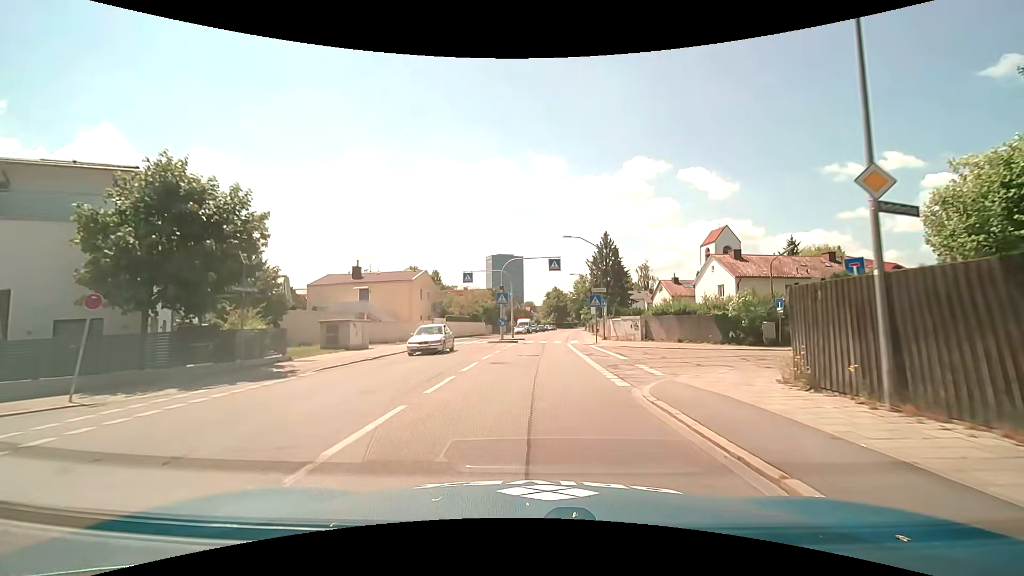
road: secondary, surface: asphalt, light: Day
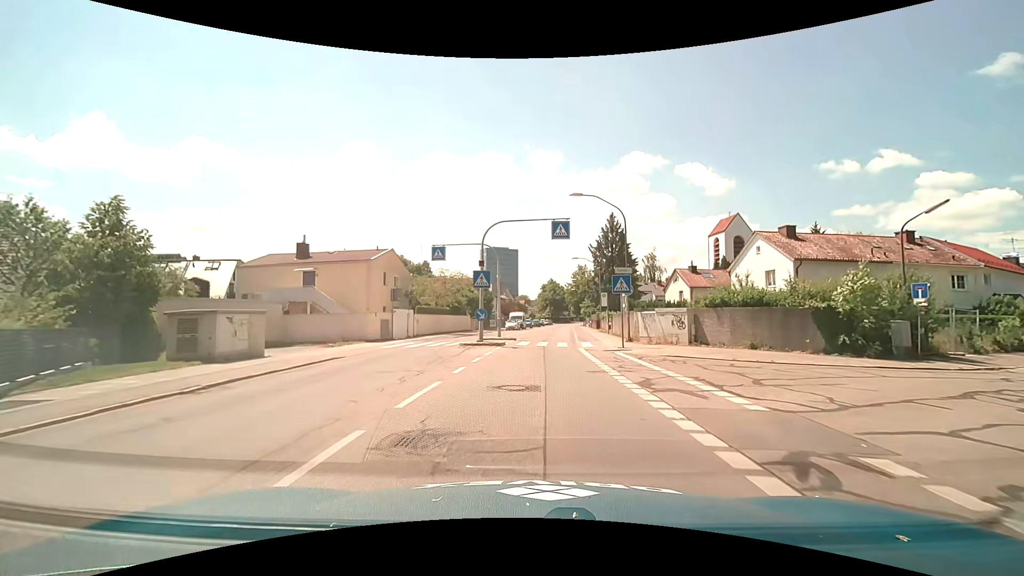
(0.0, +11.4) m; 0°
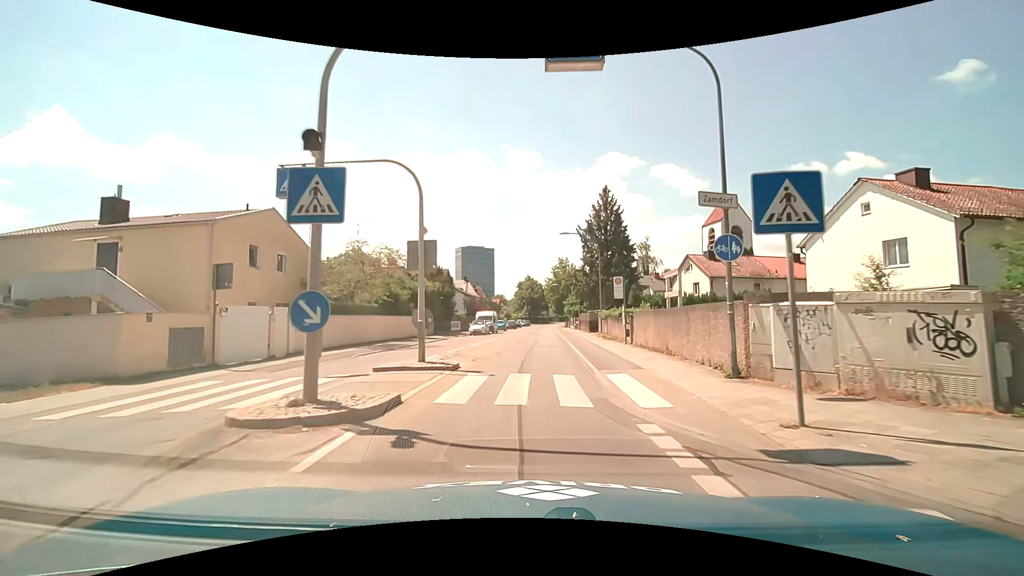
(+0.5, +16.2) m; +3°
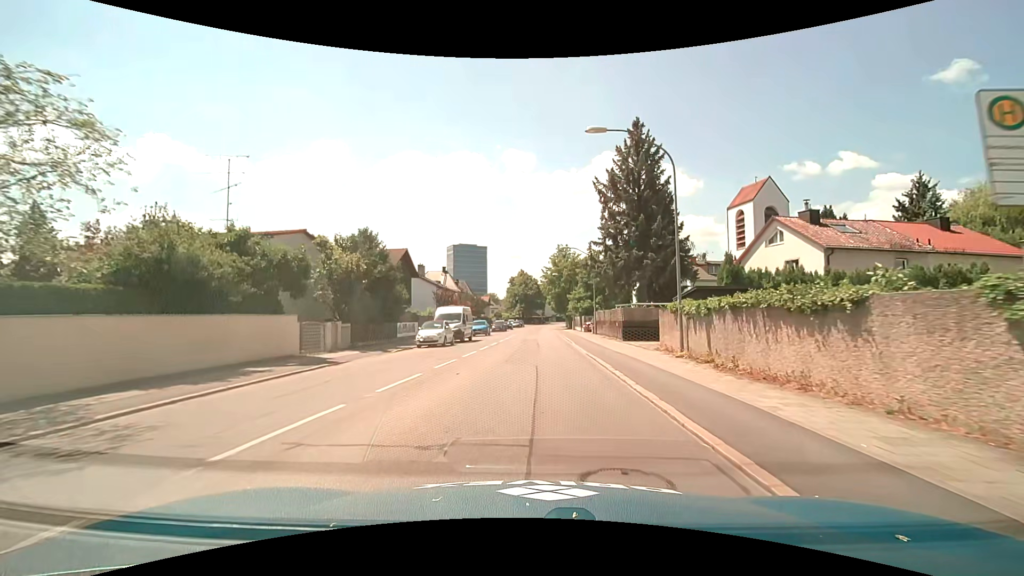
(+0.1, +21.0) m; +1°
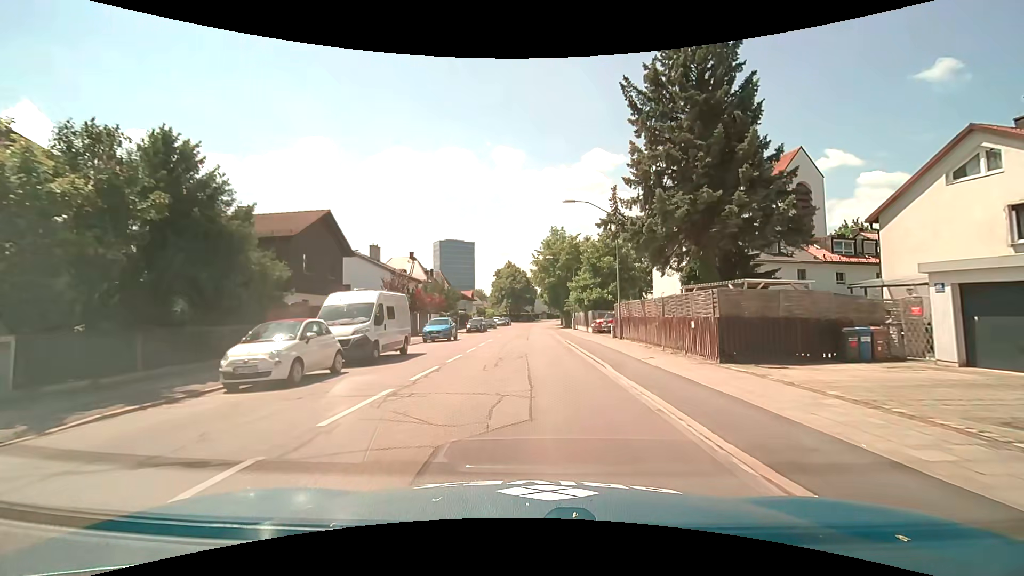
(+0.3, +16.9) m; +1°
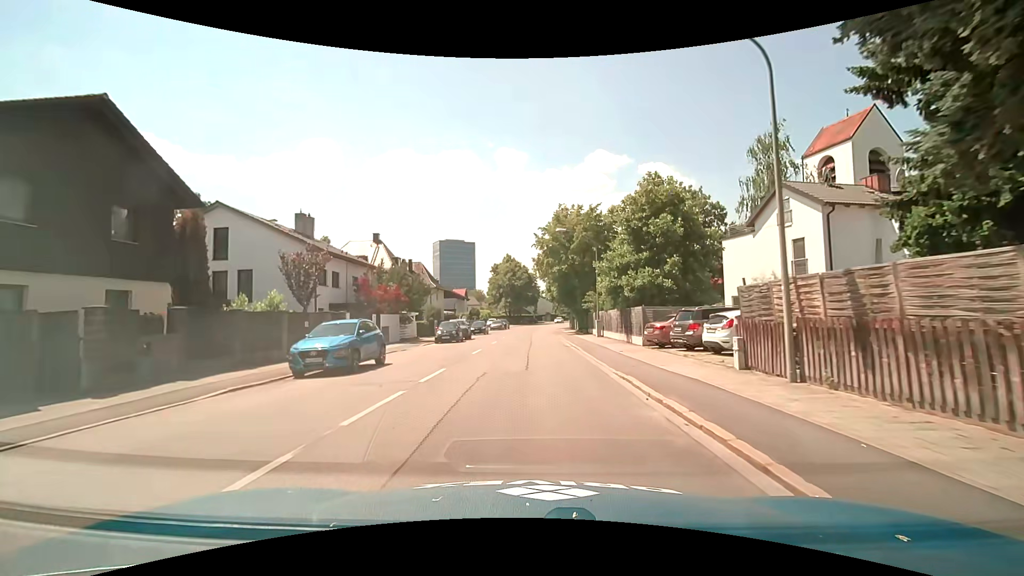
(+0.1, +17.9) m; 0°
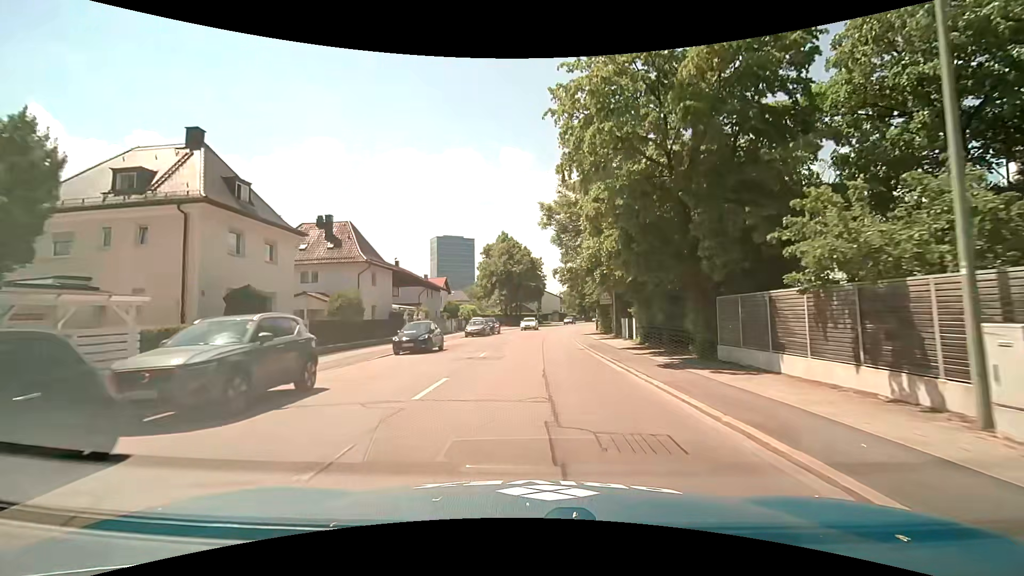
(-0.3, +31.0) m; -1°
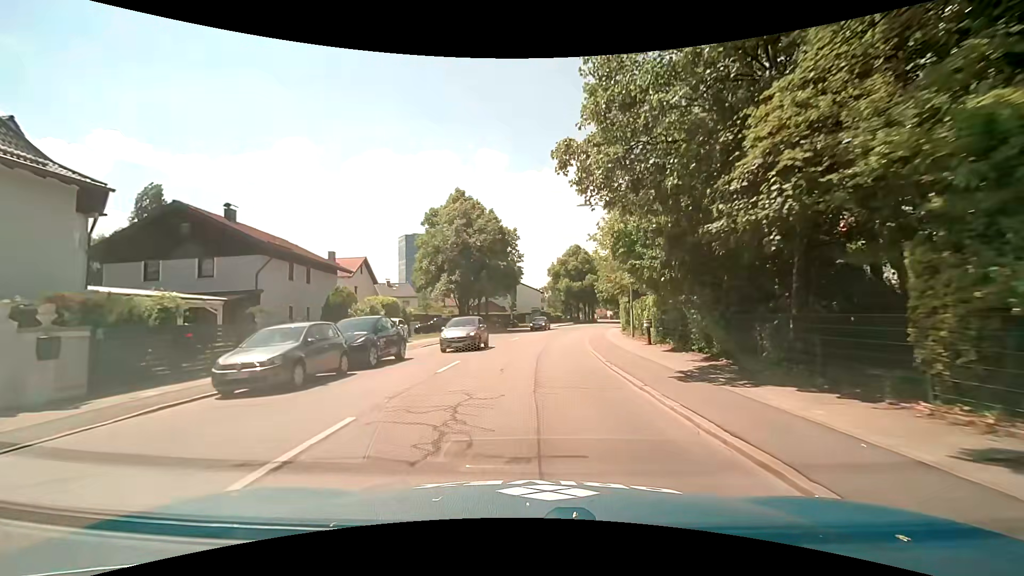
(+0.9, +31.6) m; +4°
